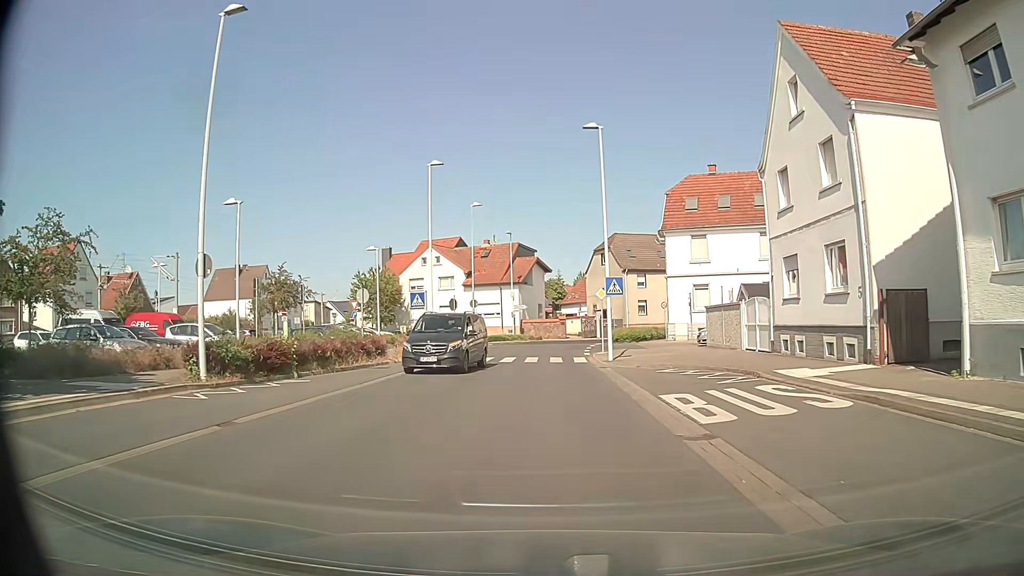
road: tertiary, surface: asphalt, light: Day
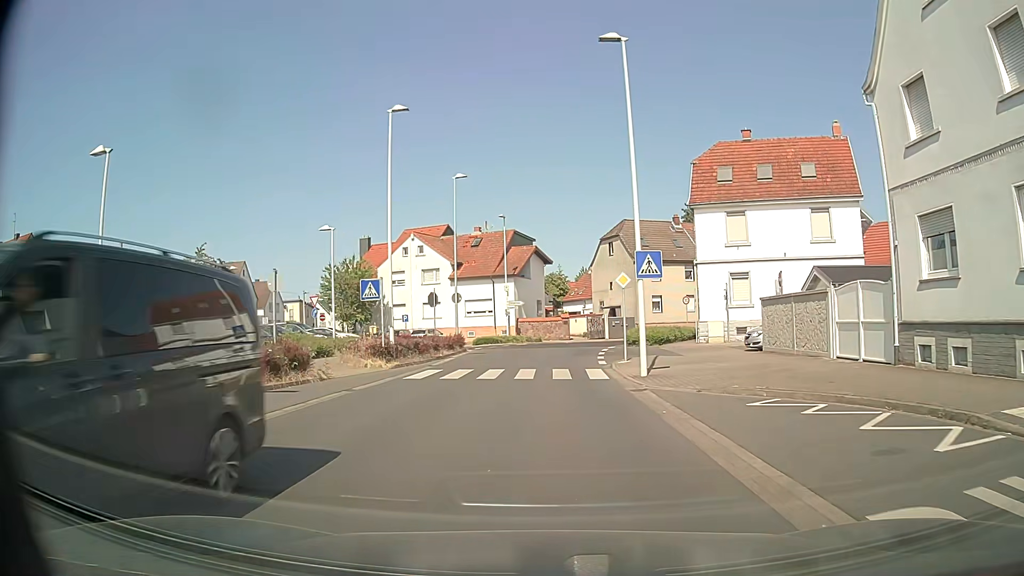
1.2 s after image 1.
(0.0, +9.0) m; -1°
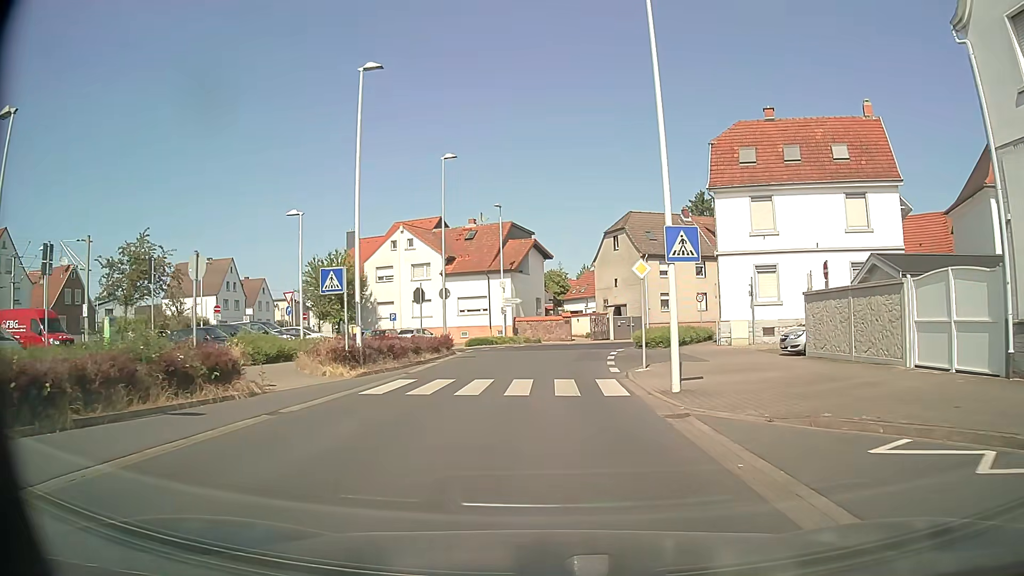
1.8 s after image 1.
(0.0, +4.5) m; 0°
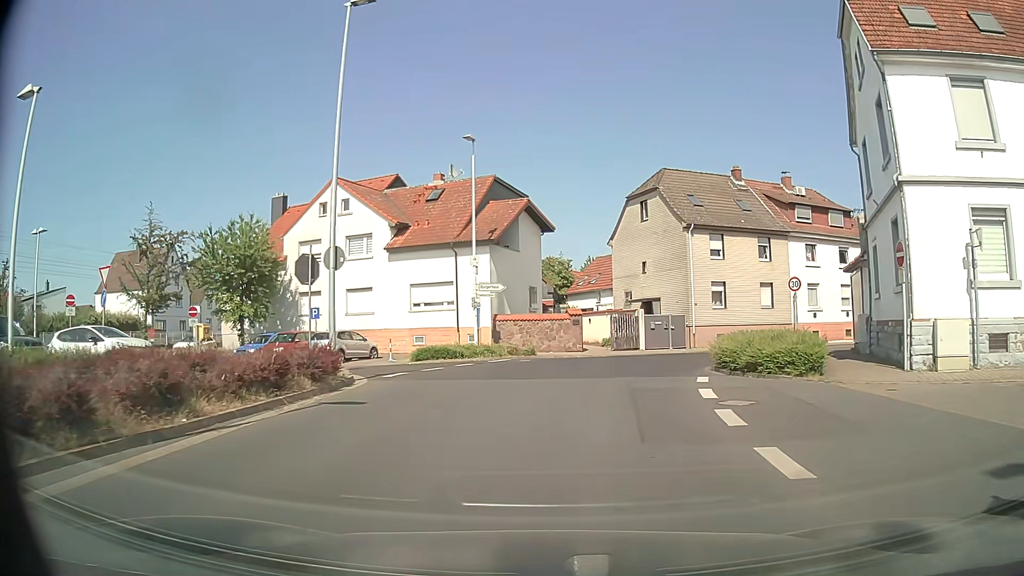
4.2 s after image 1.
(0.0, +17.5) m; +1°
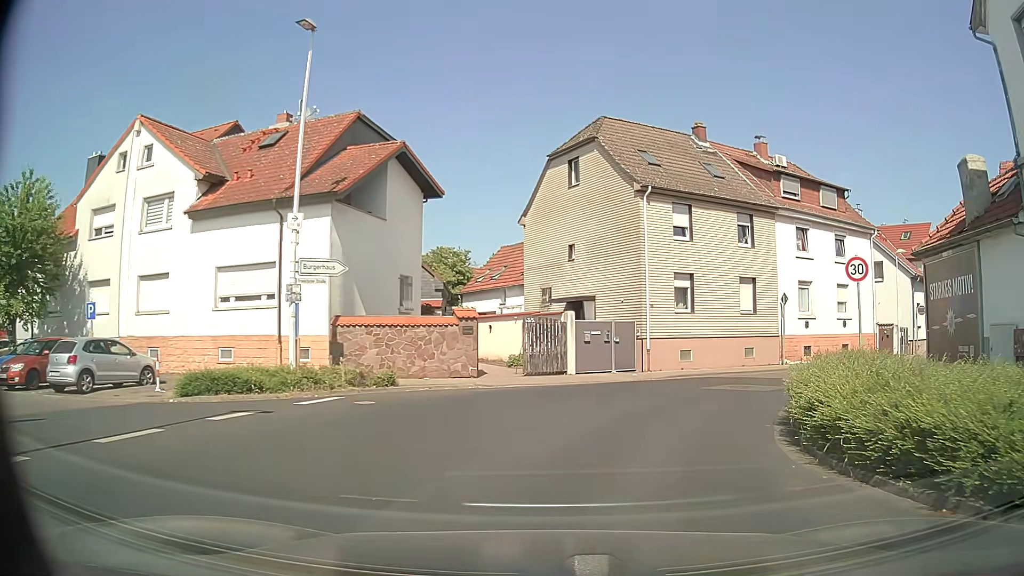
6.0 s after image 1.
(+0.6, +12.5) m; +7°
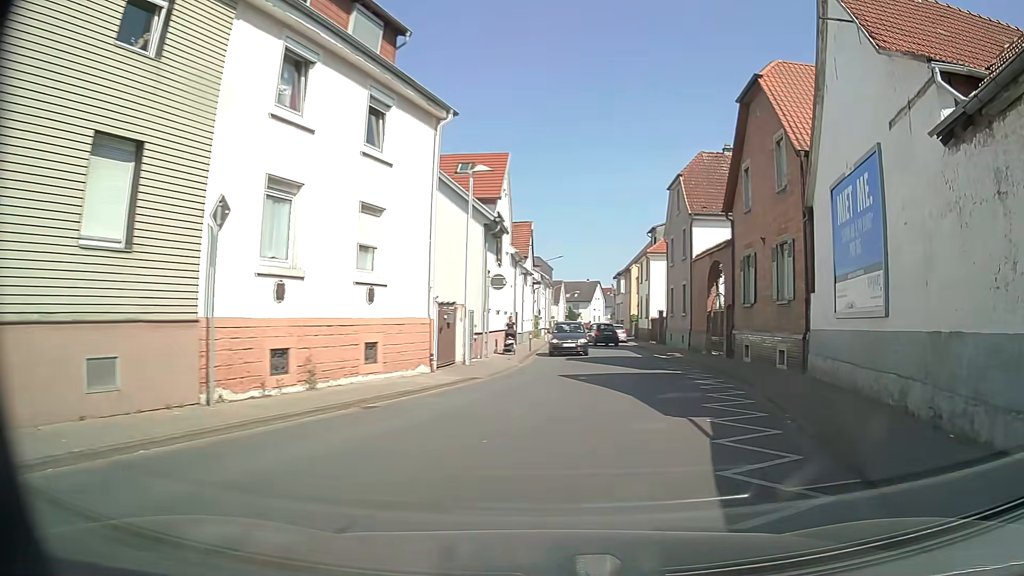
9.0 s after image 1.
(+6.0, +18.4) m; +43°
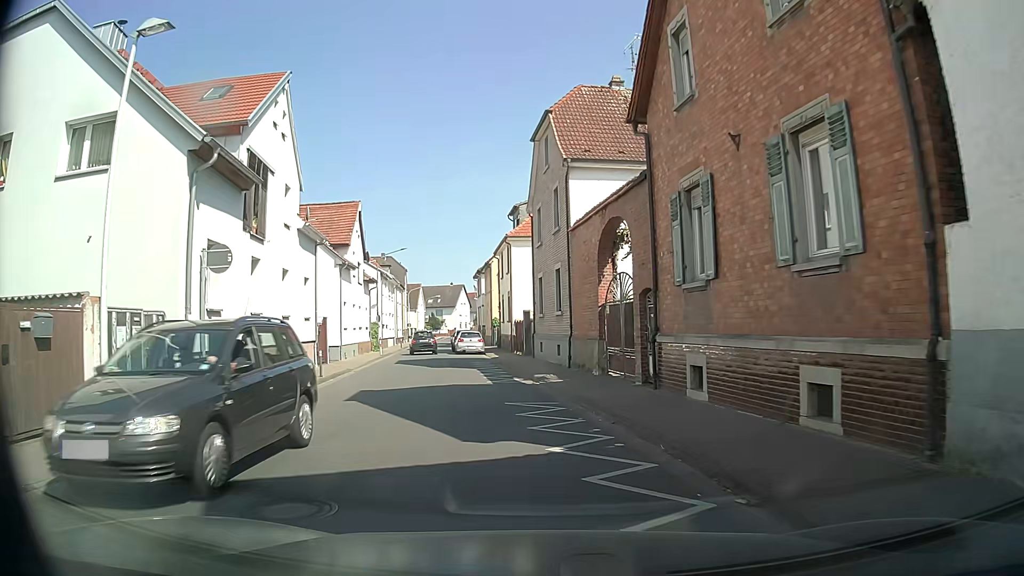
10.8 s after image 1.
(+2.3, +11.8) m; +15°
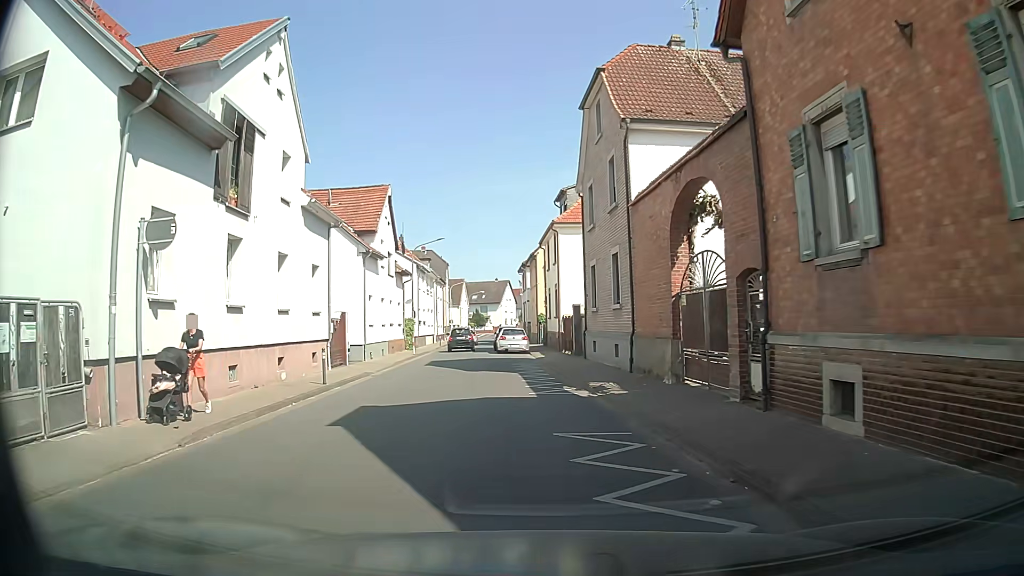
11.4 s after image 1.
(0.0, +4.1) m; -4°
(-1, +10) (-2, +20) (-4, +30) (-5, +40) (-7, +50) (-8, +59) (-9, +69) (-10, +79) (-11, +89) (-12, +99) m
